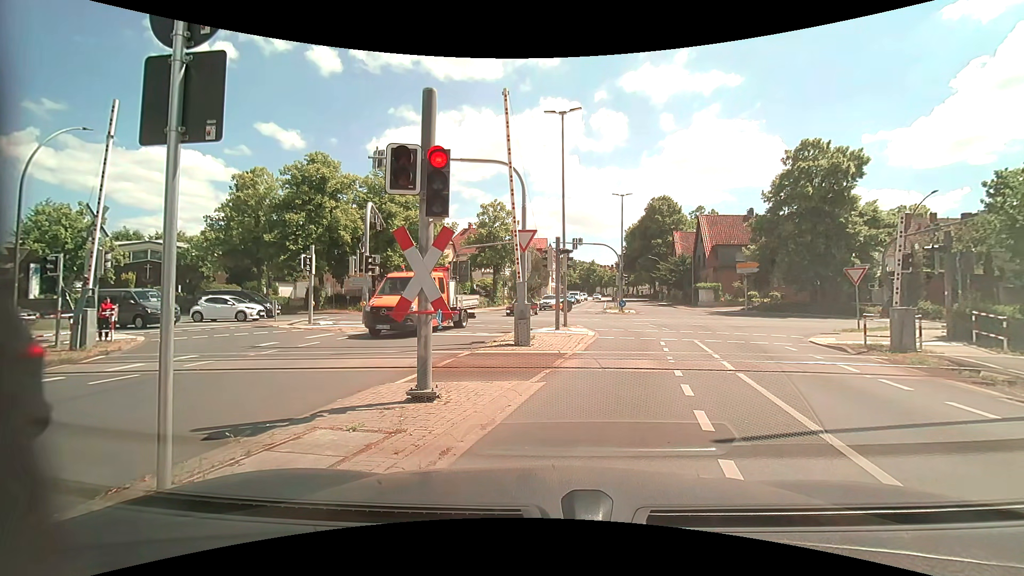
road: tertiary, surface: asphalt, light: Day
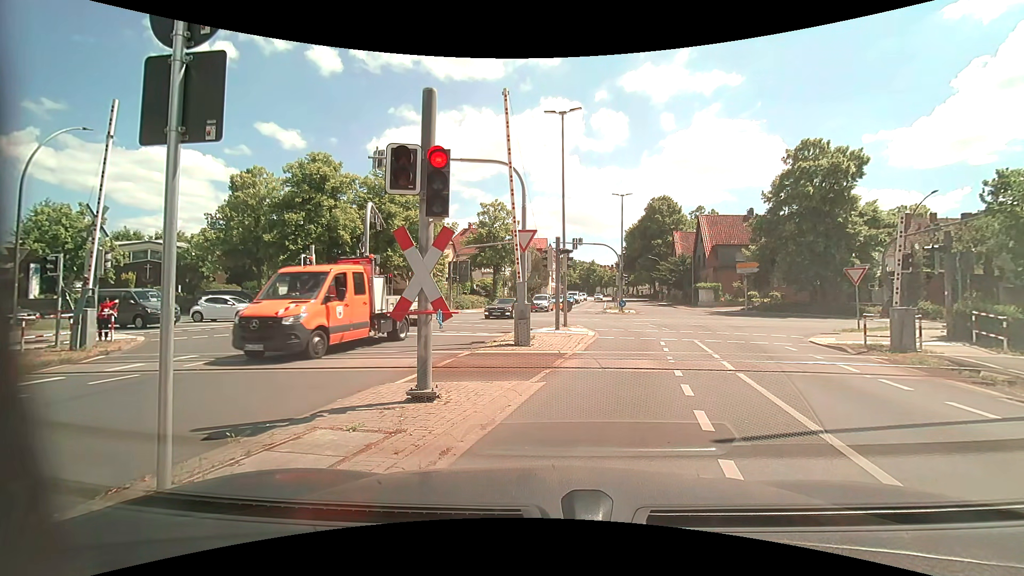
(0.0, 0.0) m; 0°
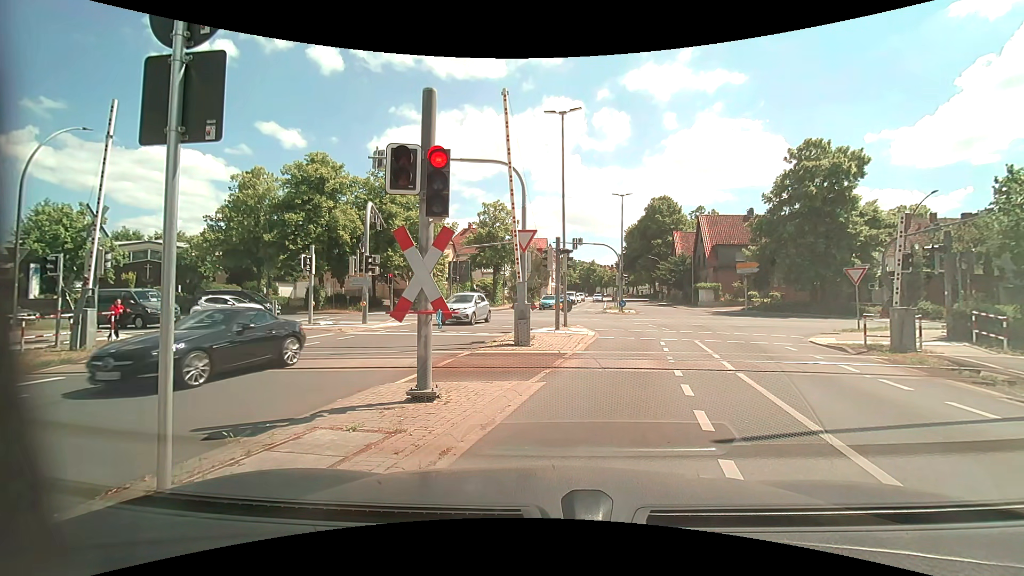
(0.0, 0.0) m; 0°
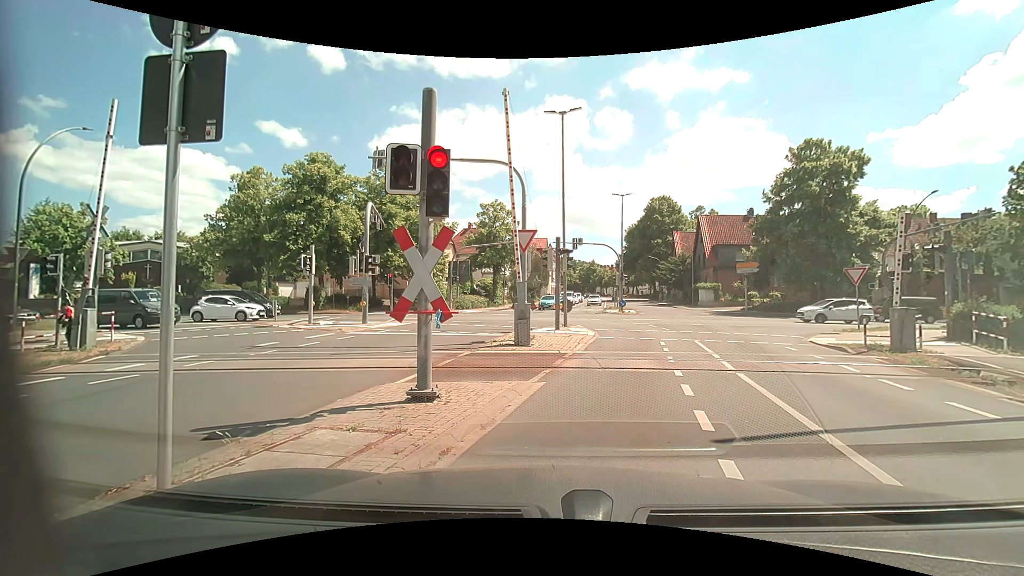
(0.0, 0.0) m; 0°
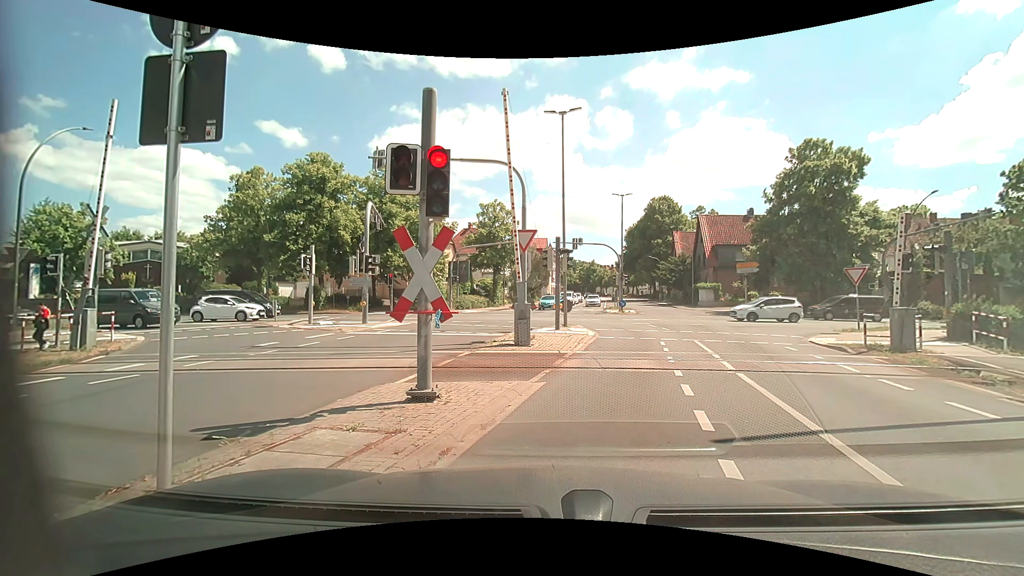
(0.0, 0.0) m; 0°
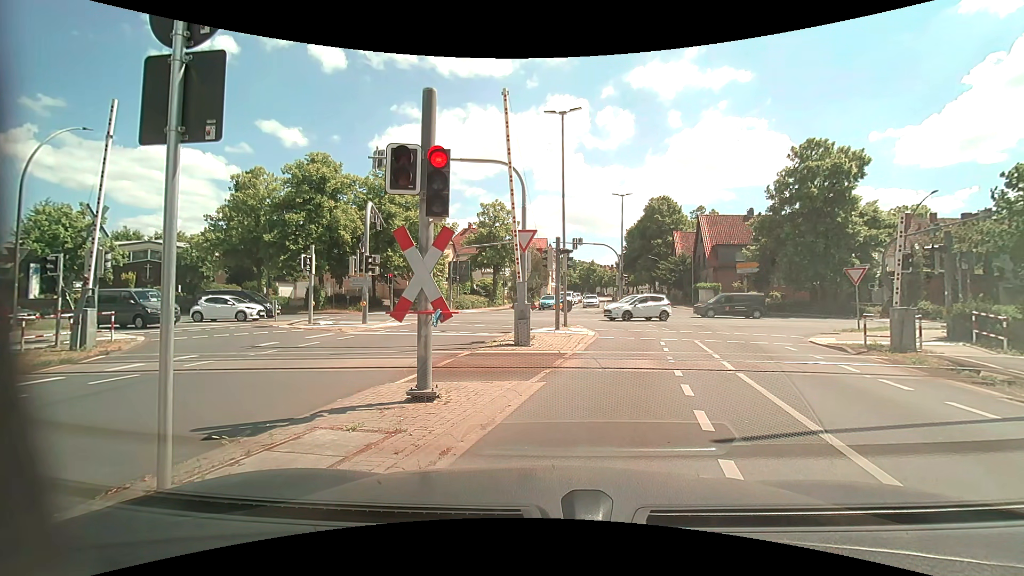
(0.0, 0.0) m; 0°
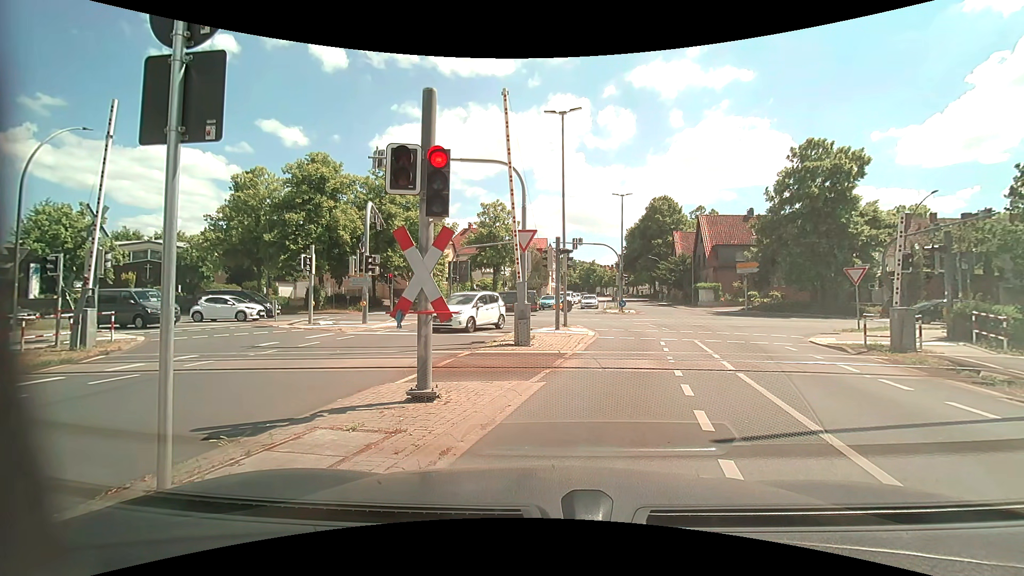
(0.0, 0.0) m; 0°
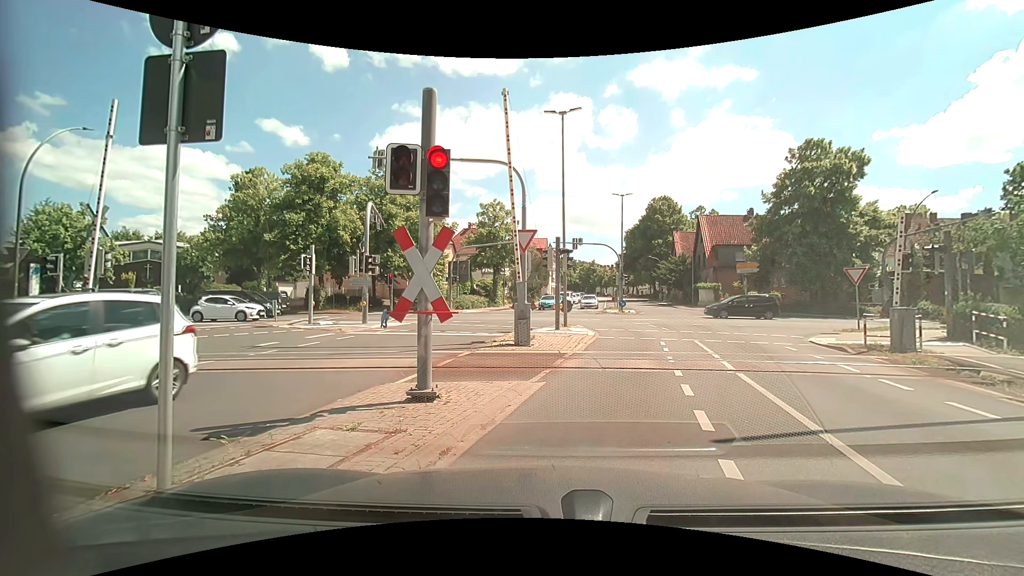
(0.0, 0.0) m; 0°
(+2, +10) (+5, +19) (+5, +29) (-1, +37) (-11, +39) (-21, +39) (-31, +39) (-41, +39) (-51, +38) (-61, +37) m
